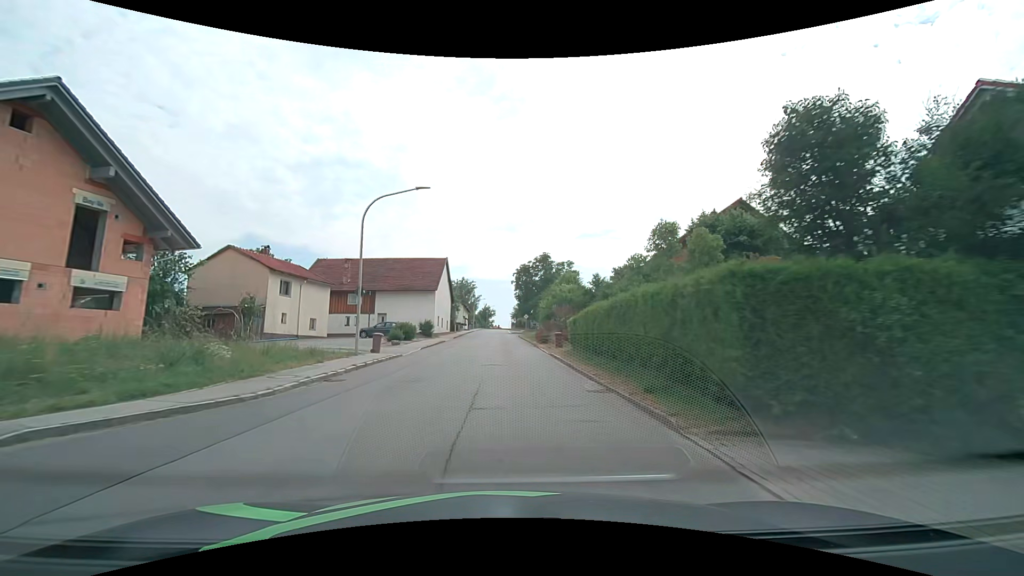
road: tertiary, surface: asphalt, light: Day
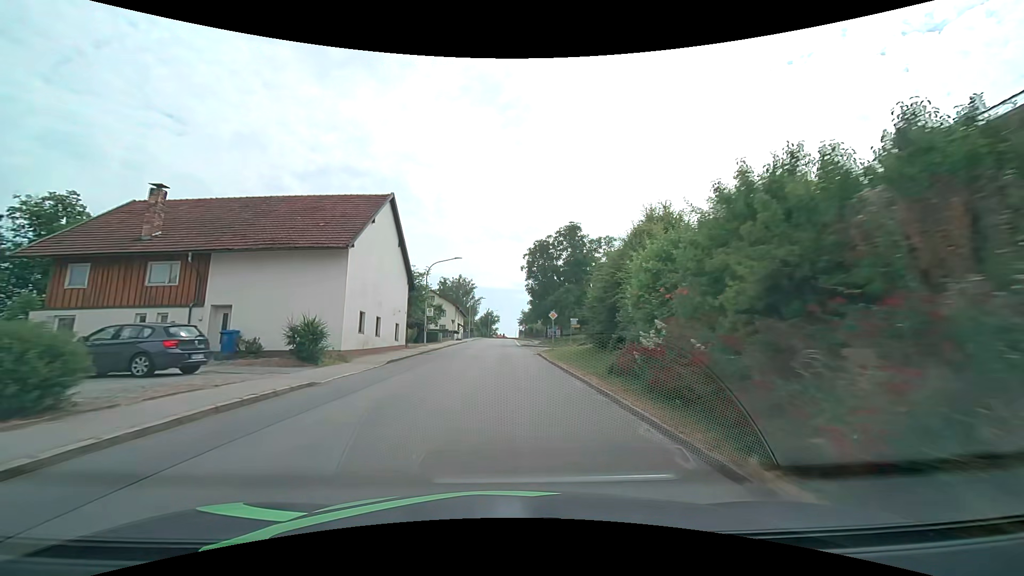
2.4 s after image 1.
(-0.1, +29.9) m; 0°
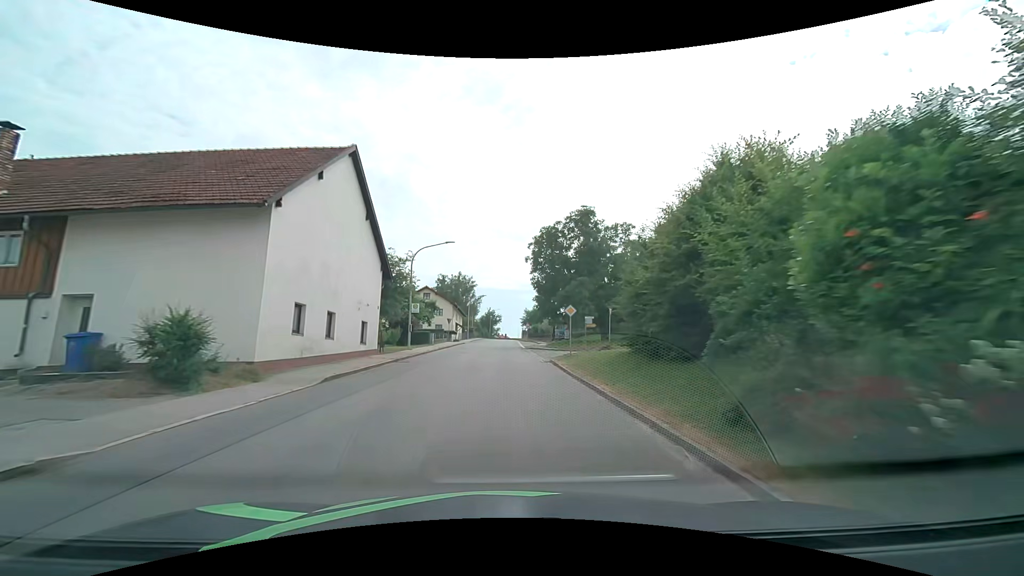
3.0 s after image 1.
(0.0, +7.5) m; 0°
(0, +10) (0, +20) (0, +30) (0, +40) (0, +50) (0, +60) (0, +70) (0, +80) (0, +90) (0, +100) m
